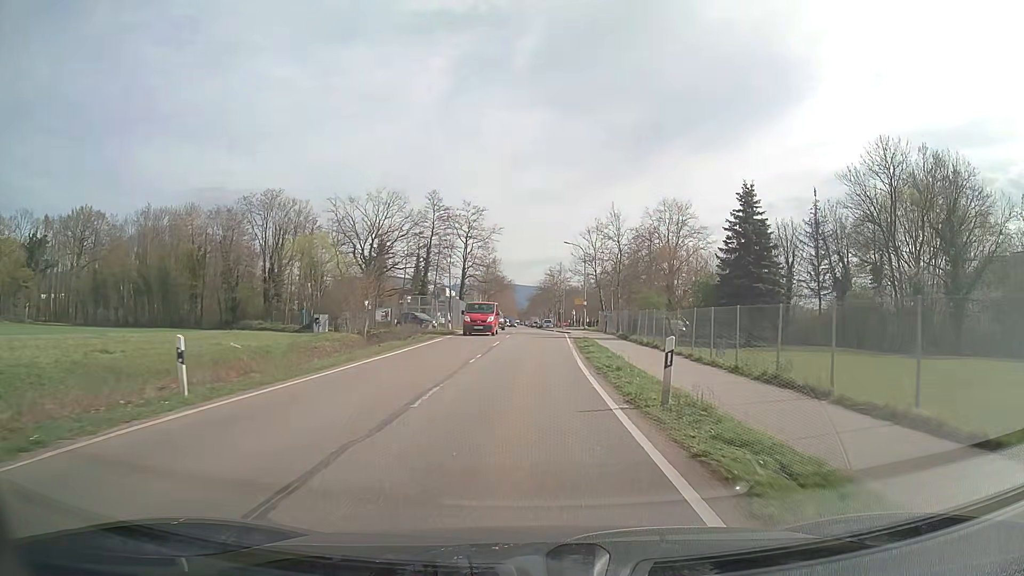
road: tertiary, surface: asphalt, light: Day
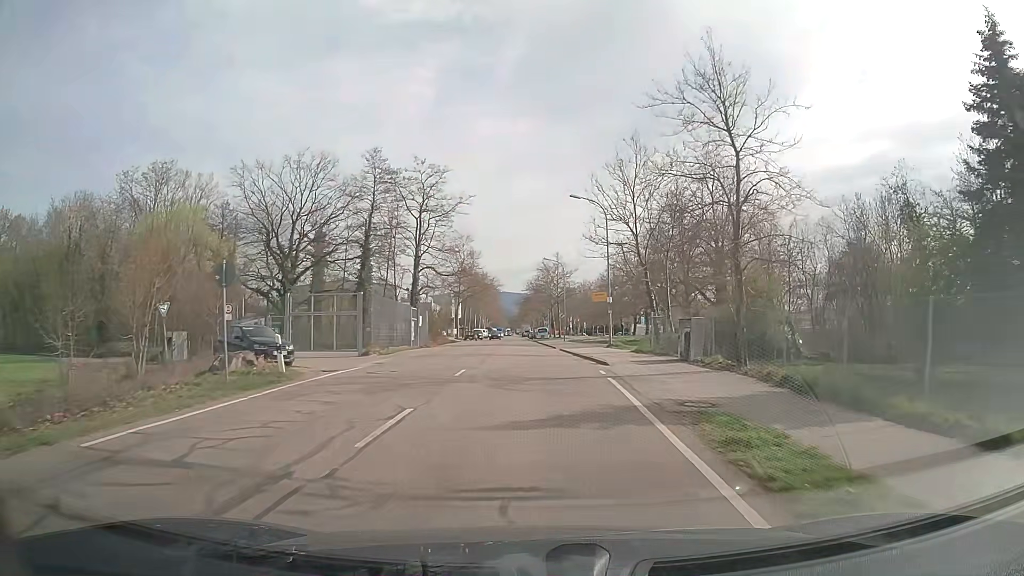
(+0.5, +30.3) m; +1°
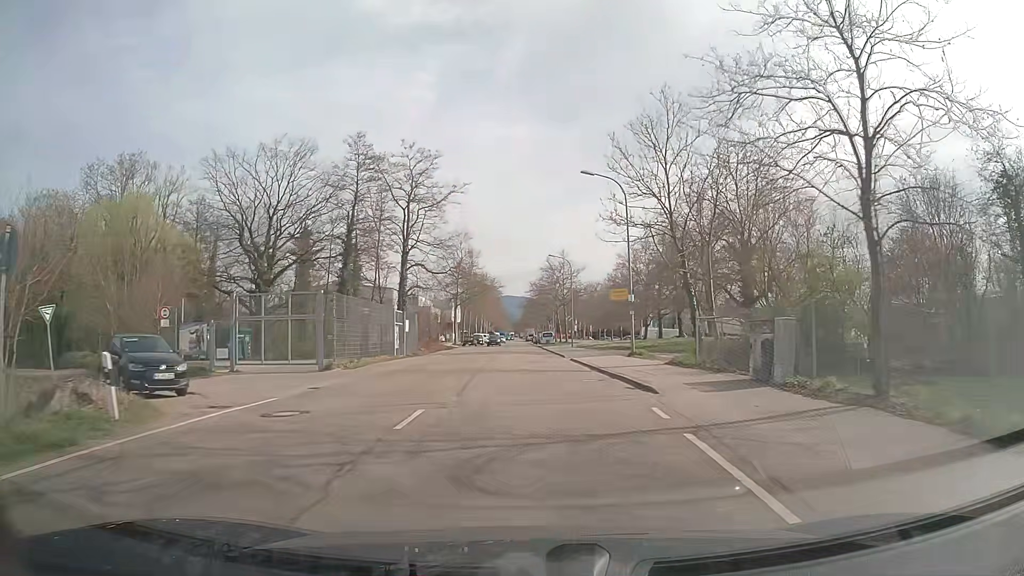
(0.0, +7.5) m; 0°
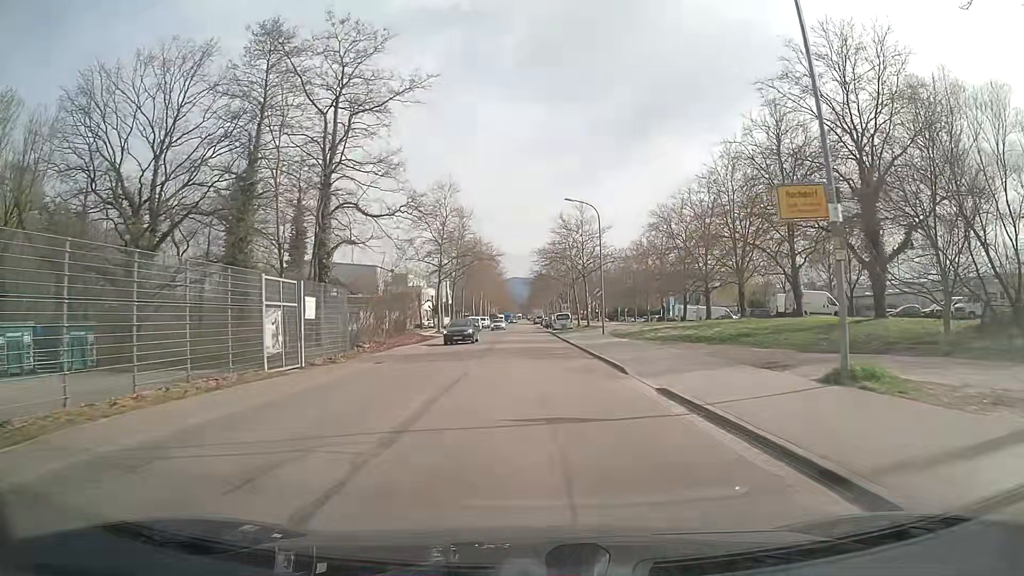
(-0.2, +22.5) m; 0°
